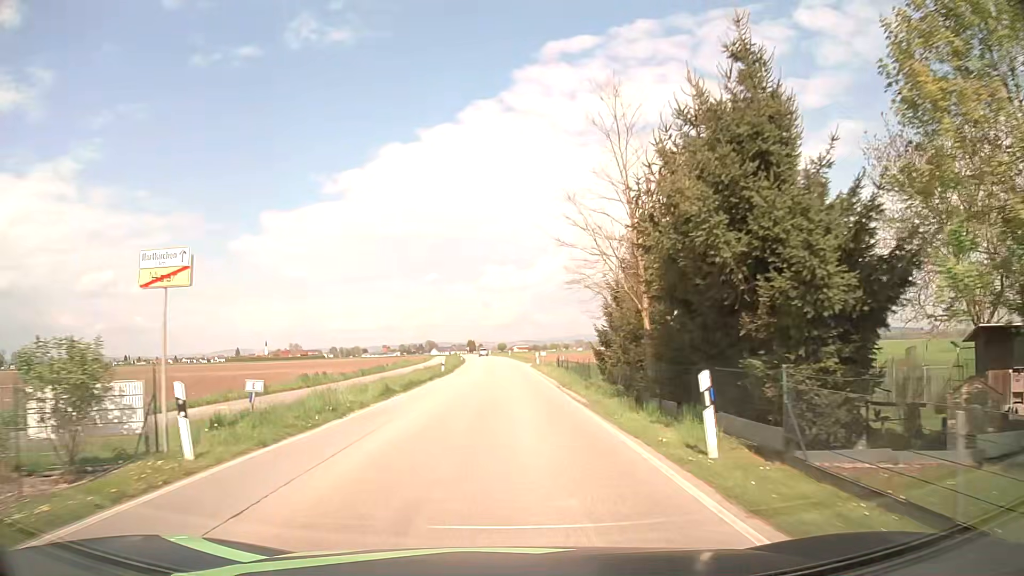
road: secondary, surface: asphalt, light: Day
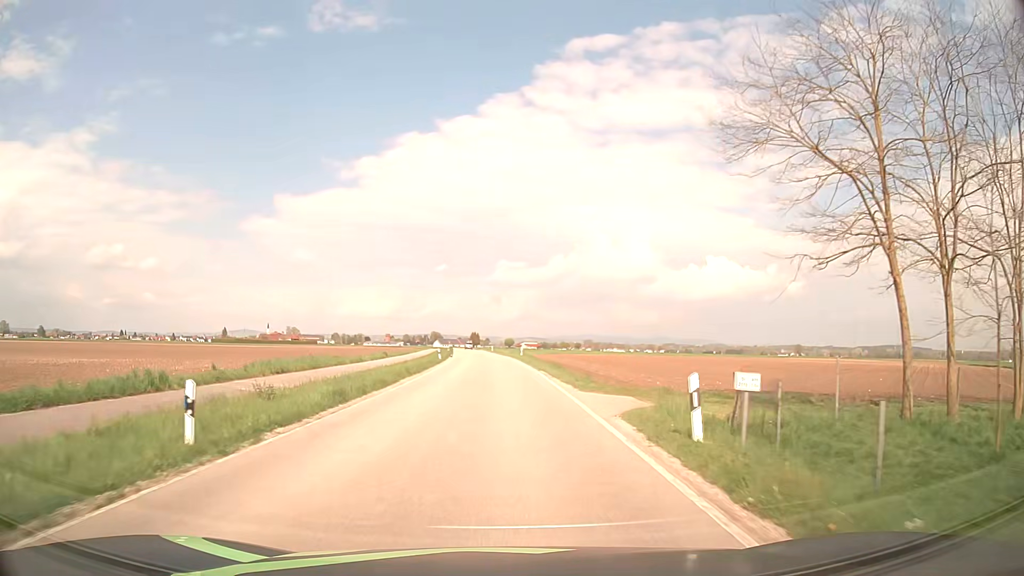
(-0.2, +39.6) m; -1°
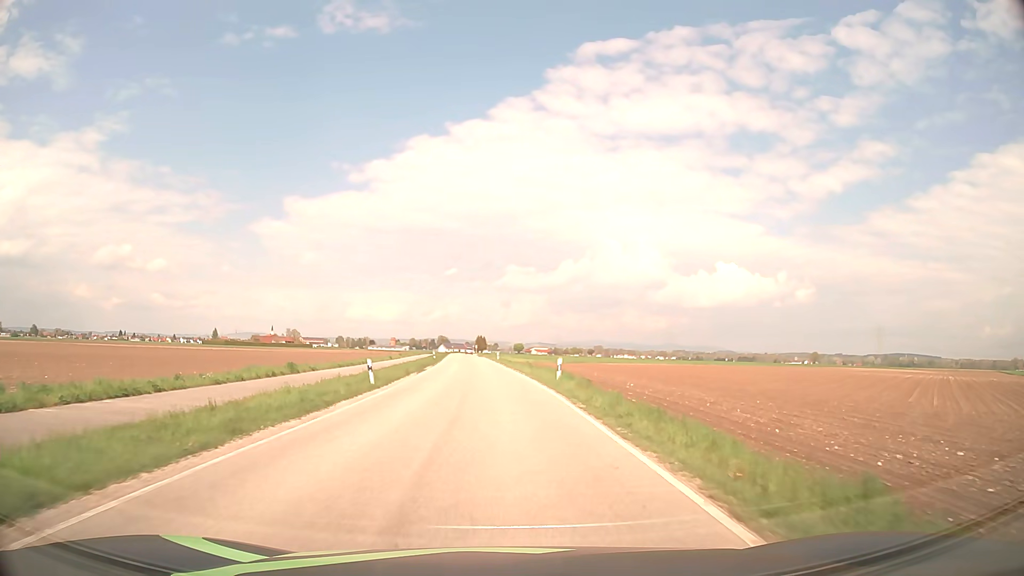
(-0.2, +32.3) m; -1°
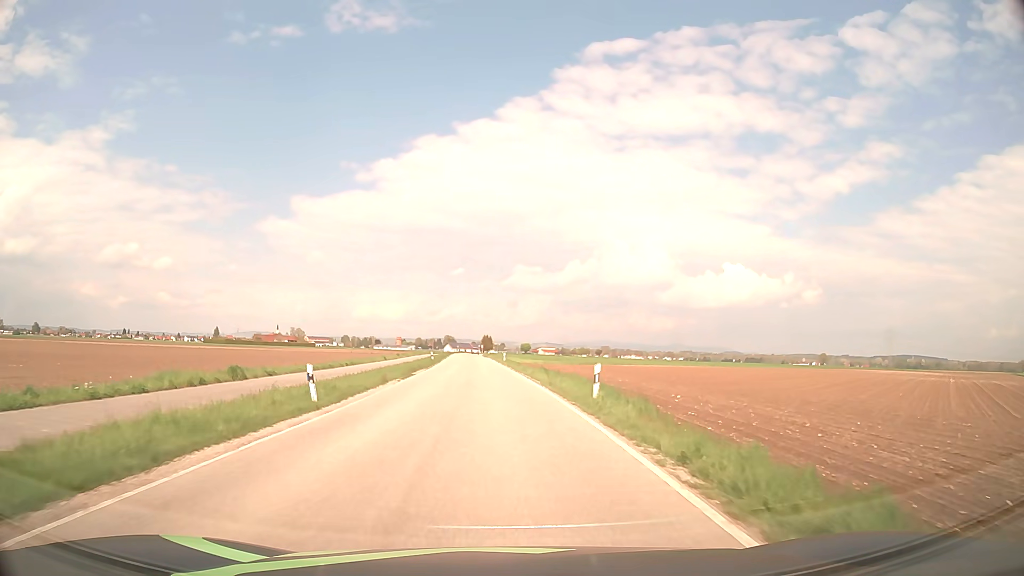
(-0.1, +8.6) m; -1°
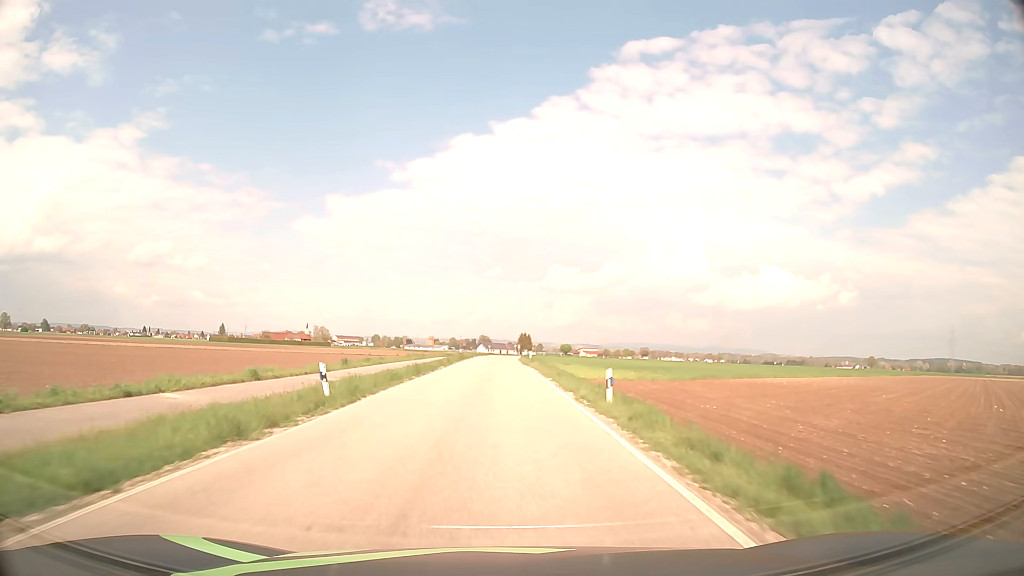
(-1.5, +48.4) m; -3°
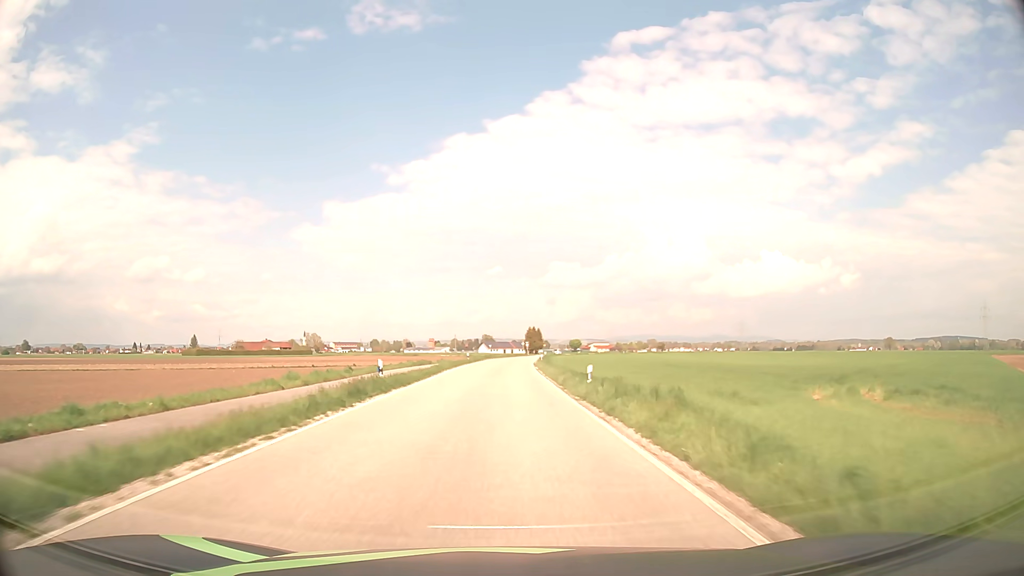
(-0.1, +44.5) m; 0°
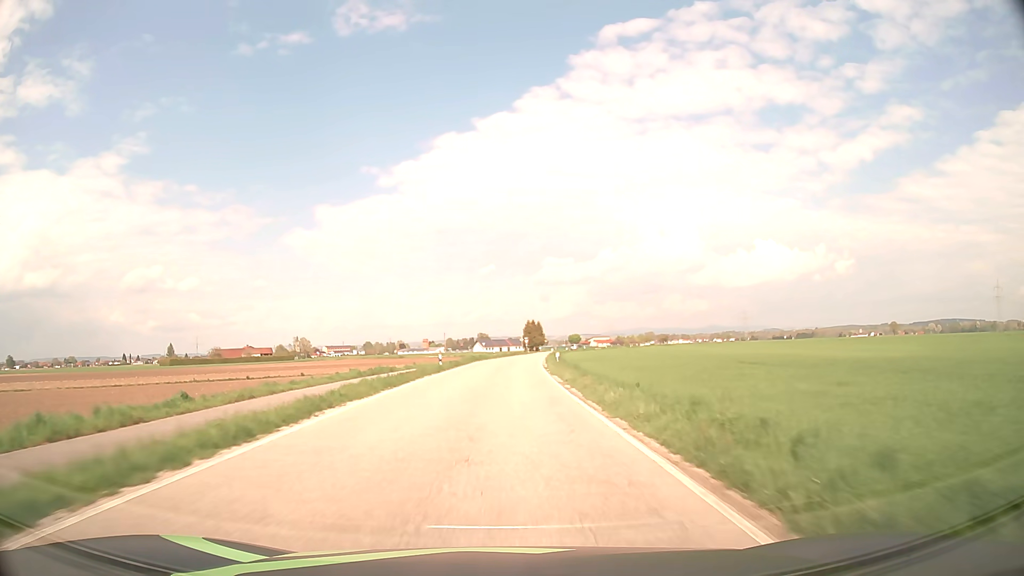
(0.0, +24.0) m; 0°
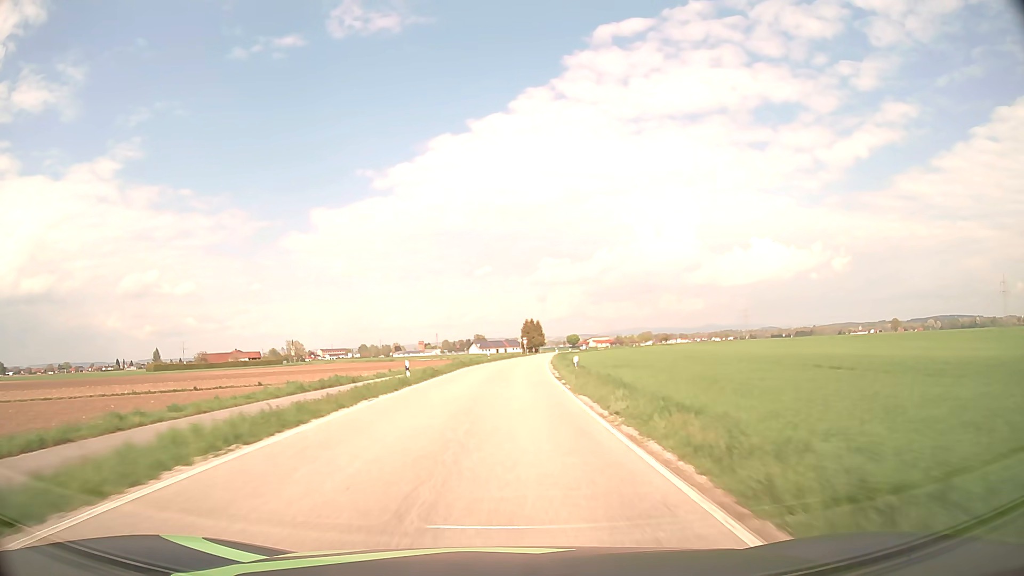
(0.0, +12.4) m; 0°
(0, +10) (0, +20) (0, +30) (+1, +40) (+1, +50) (+2, +60) (+2, +70) (+3, +80) (+4, +90) (+6, +100) m
